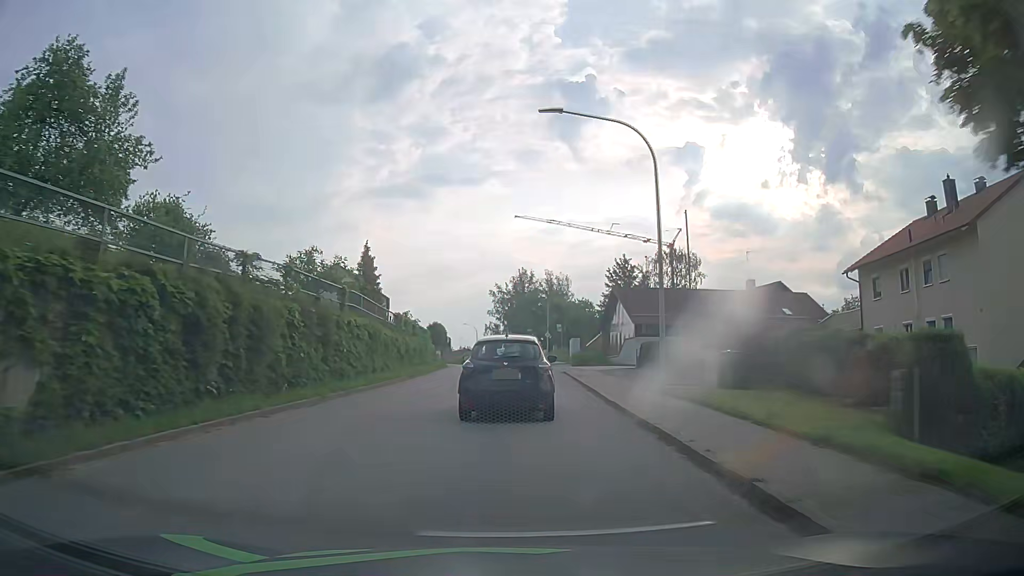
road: tertiary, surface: asphalt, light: Day
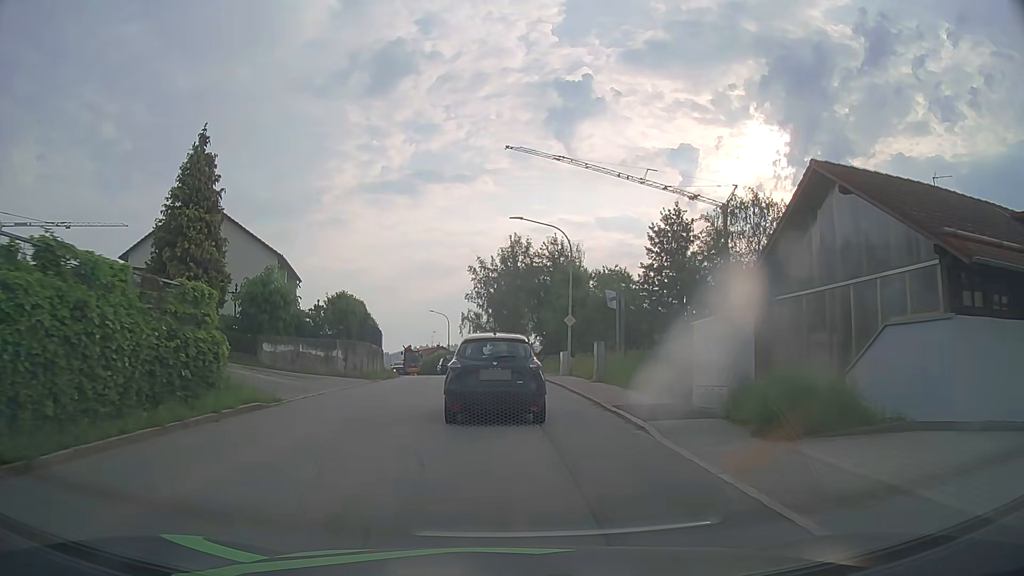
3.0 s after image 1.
(+1.0, +34.2) m; +2°
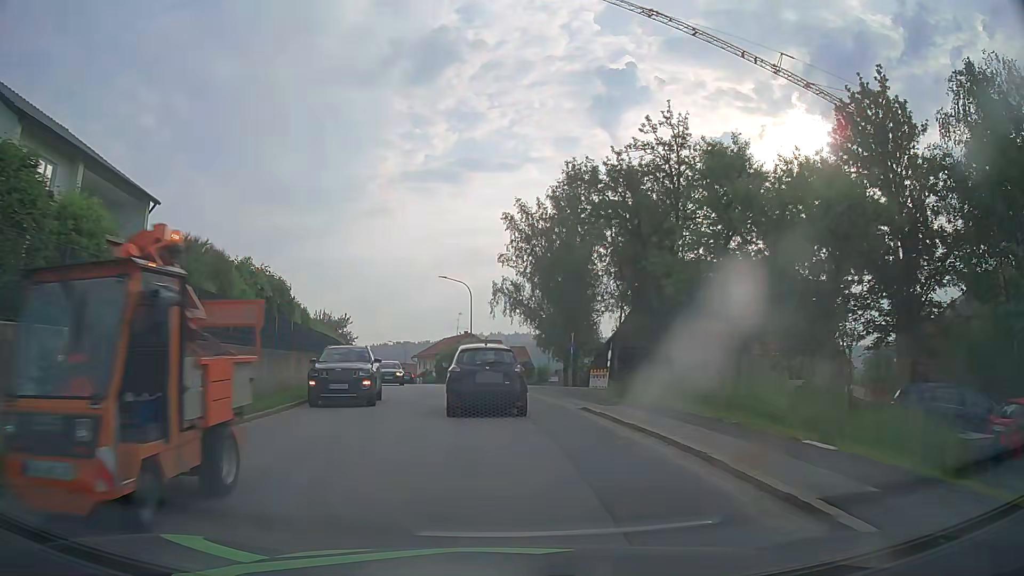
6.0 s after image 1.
(-0.8, +29.8) m; -4°
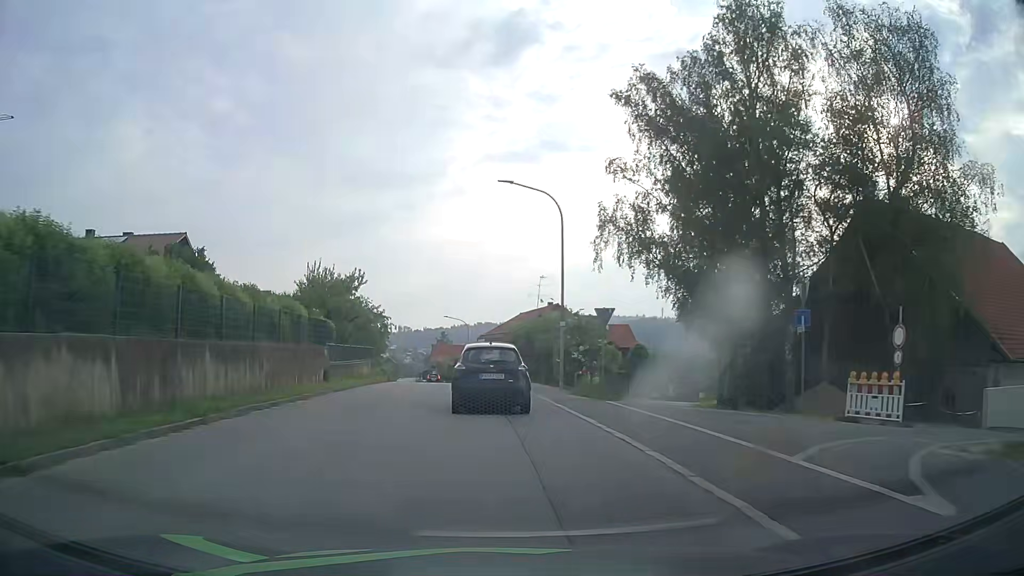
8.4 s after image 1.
(-1.5, +26.0) m; -7°
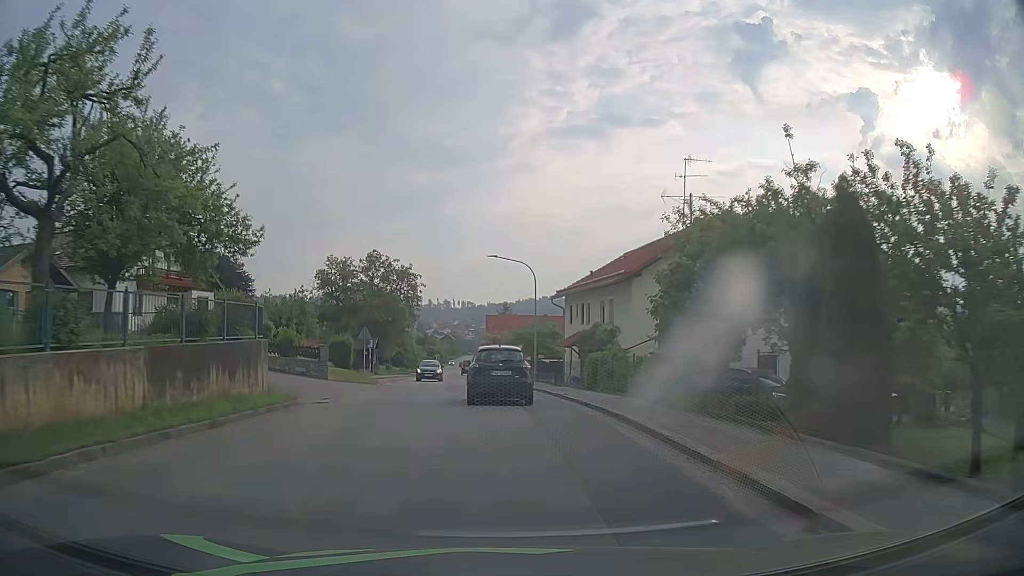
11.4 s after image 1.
(-1.9, +33.8) m; -6°
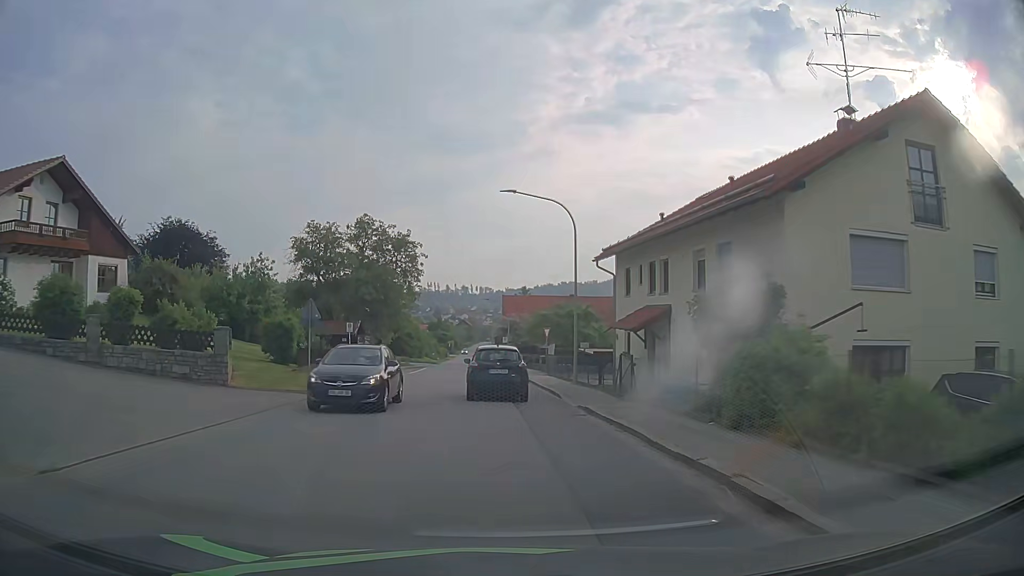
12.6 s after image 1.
(-0.2, +14.2) m; -2°
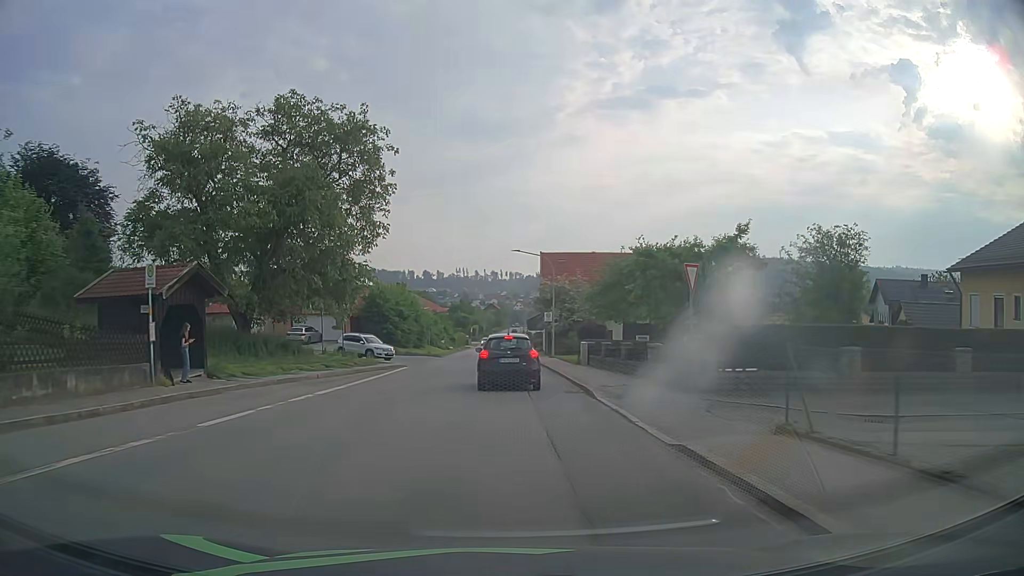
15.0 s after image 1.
(-0.8, +29.7) m; -2°
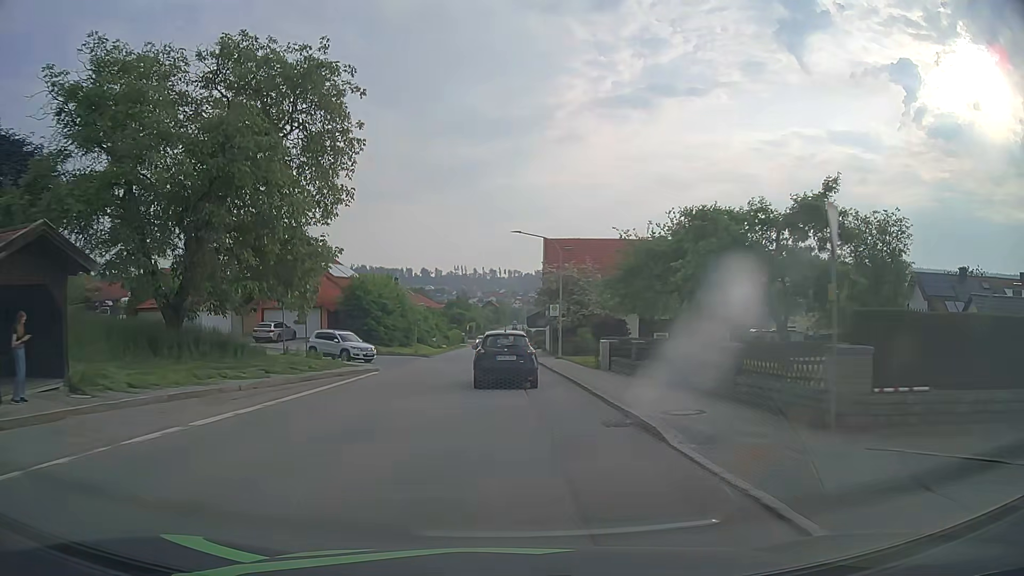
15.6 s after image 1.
(0.0, +7.2) m; 0°
(0, +10) (0, +20) (0, +30) (0, +40) (-1, +50) (-1, +60) (-2, +70) (-3, +80) (-3, +90) (-2, +100) m
